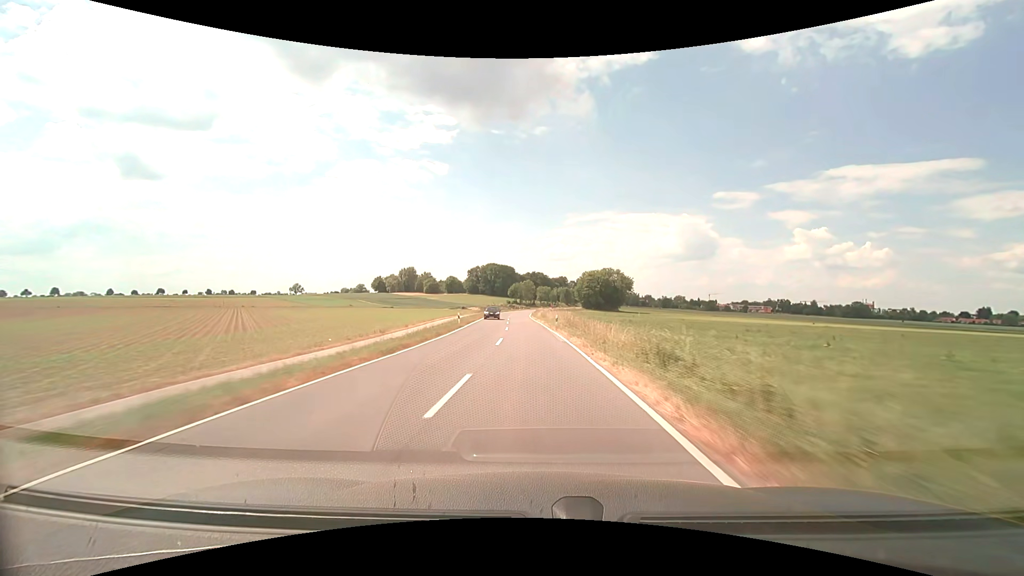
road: tertiary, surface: asphalt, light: Day
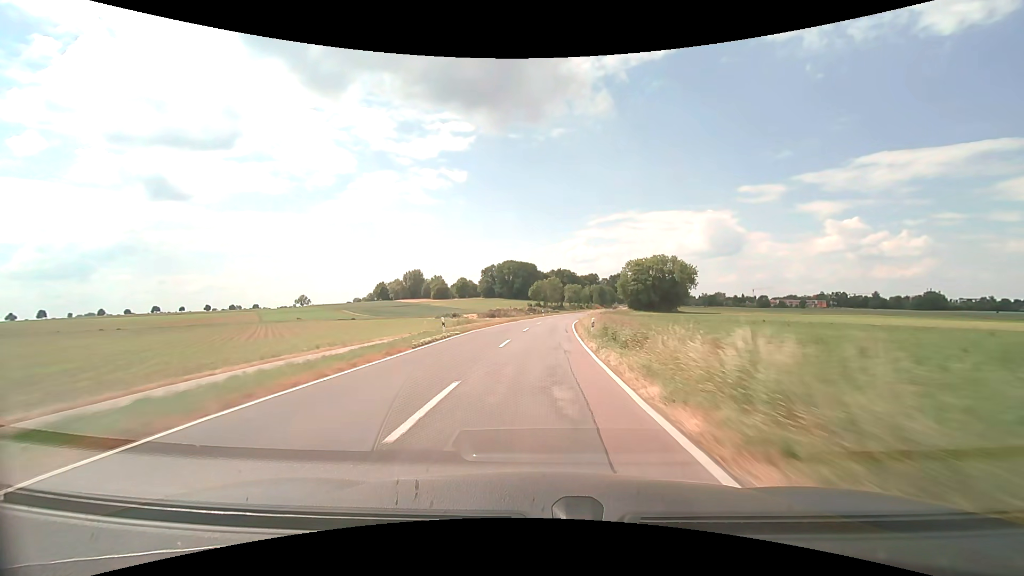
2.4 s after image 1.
(-2.0, +61.6) m; -3°
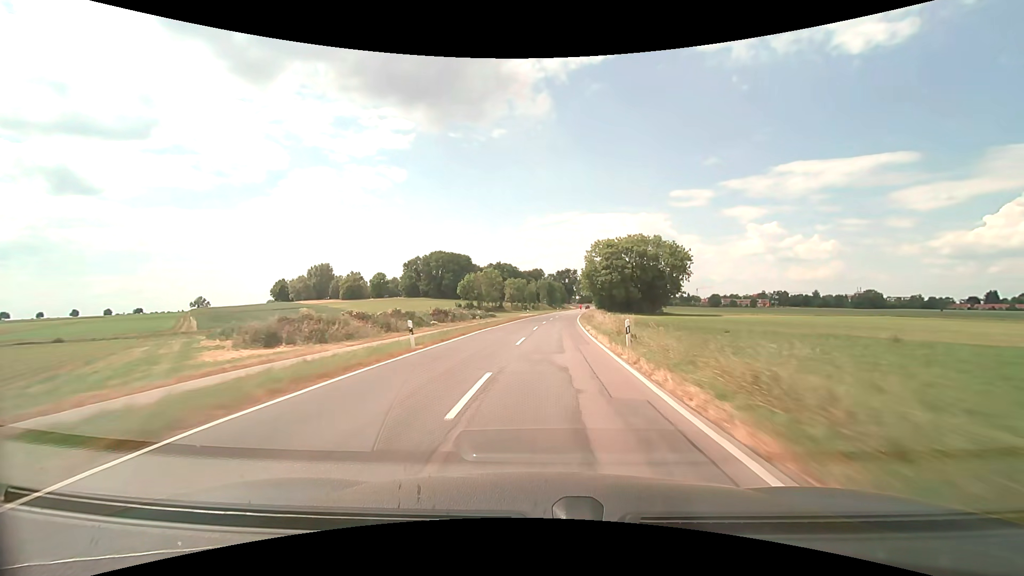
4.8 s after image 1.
(+2.9, +59.6) m; +7°
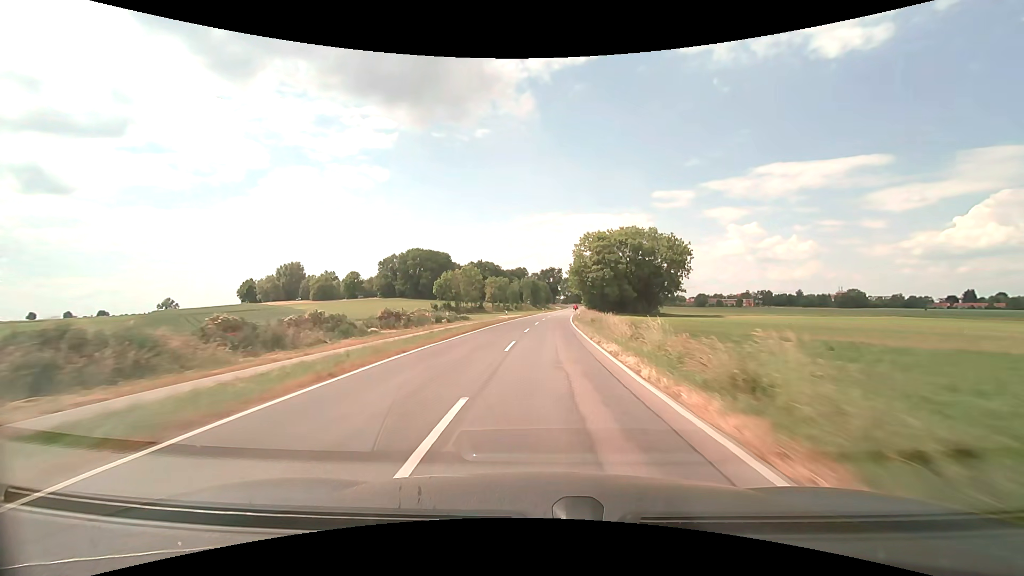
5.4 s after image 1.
(+0.2, +14.4) m; +2°
(0, +10) (0, +20) (+1, +30) (+1, +40) (+2, +50) (+3, +60) (+3, +70) (+4, +80) (+5, +90) (+6, +100) m
